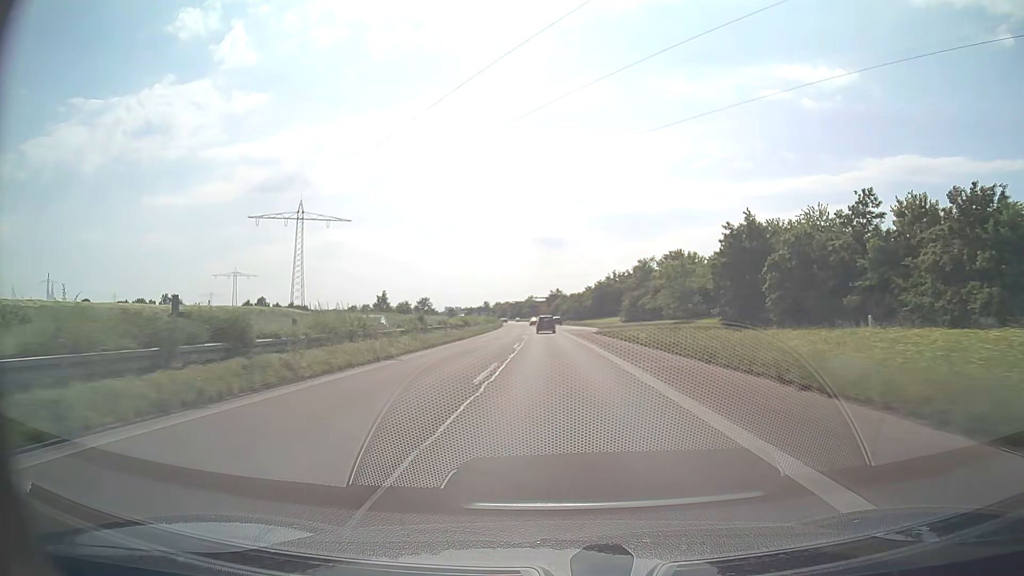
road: trunk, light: Day
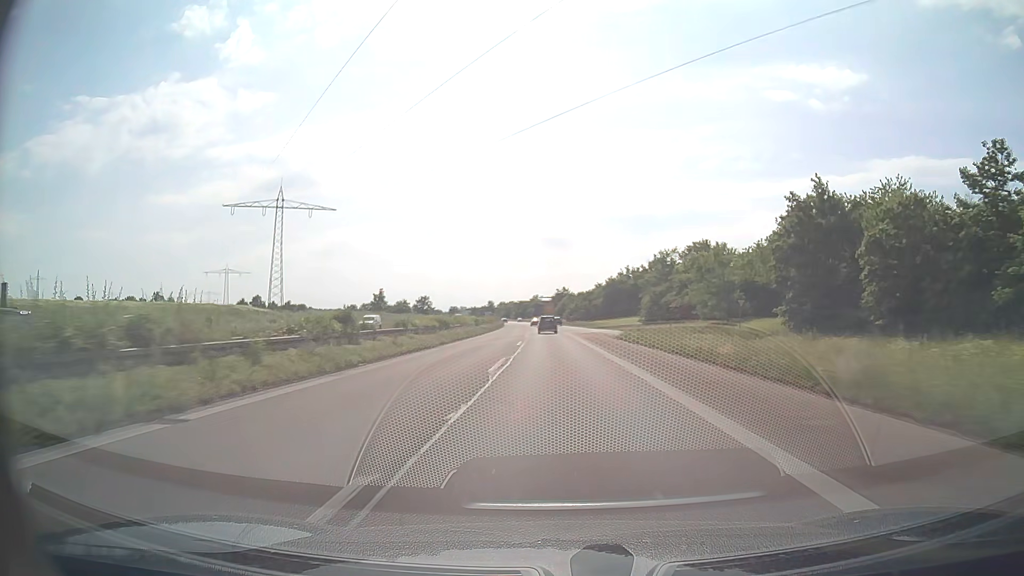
(-0.1, +14.9) m; -1°
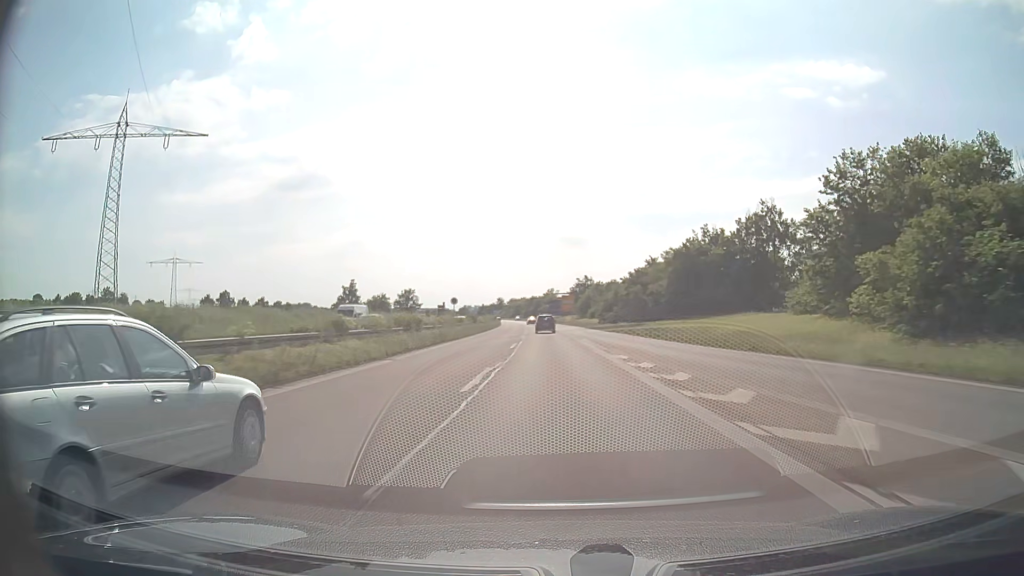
(-0.7, +59.0) m; -1°
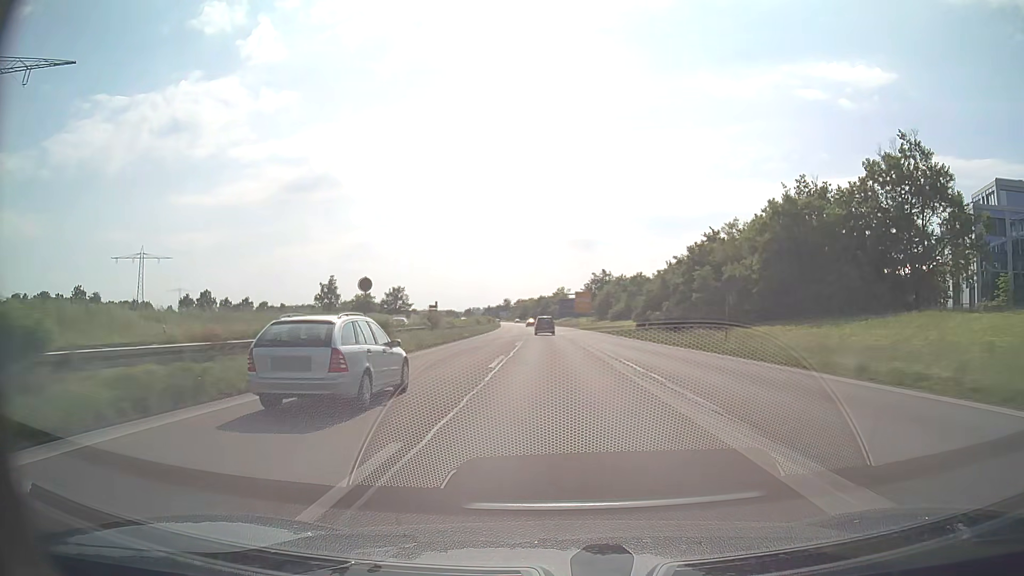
(-0.3, +29.2) m; -1°
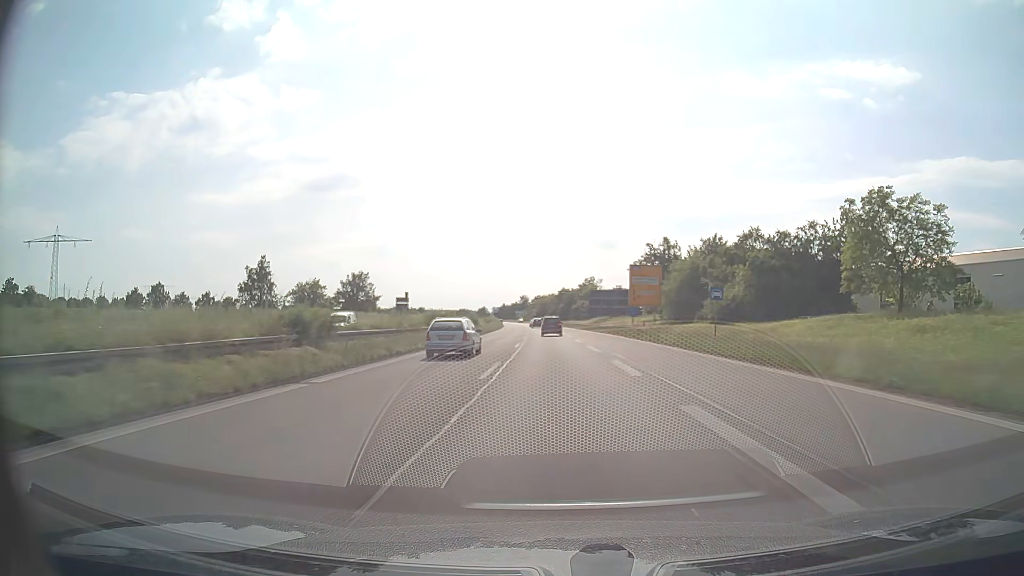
(-1.0, +57.7) m; -2°
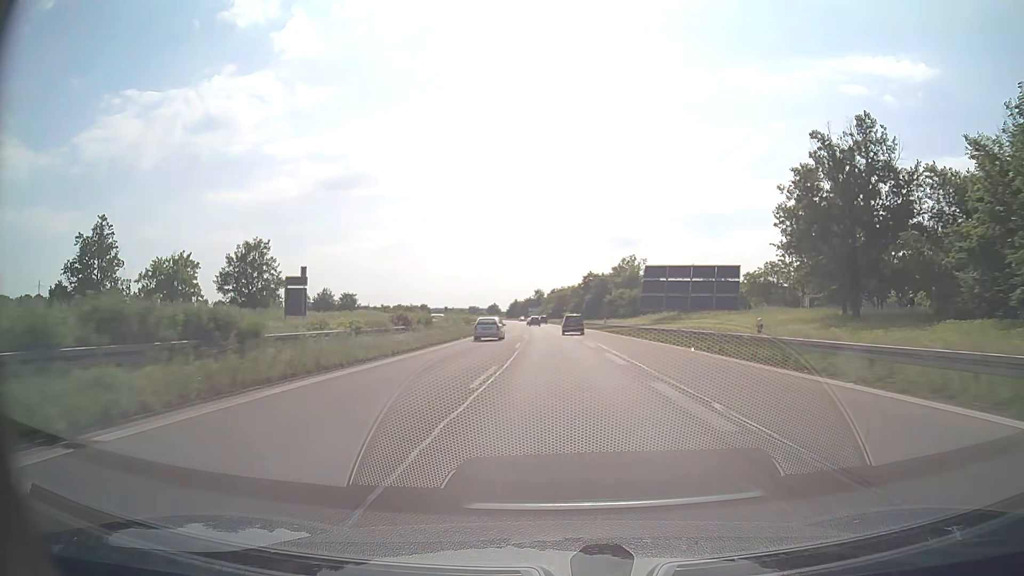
(-0.7, +56.1) m; -1°
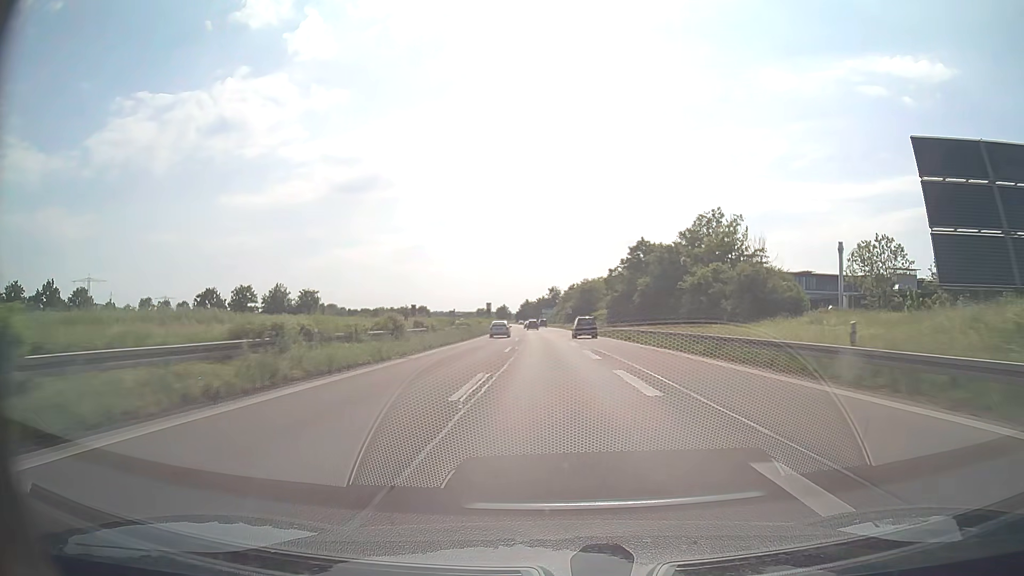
(-0.6, +55.7) m; -1°
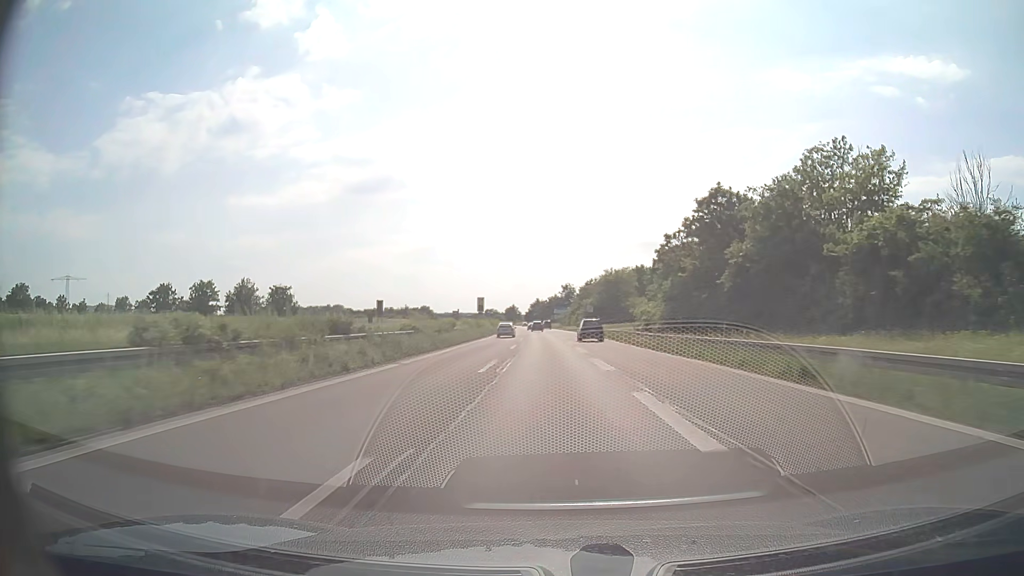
(-0.3, +29.2) m; -1°
(0, +10) (0, +20) (0, +30) (0, +40) (-1, +50) (-1, +60) (-1, +70) (-2, +80) (-2, +90) (-3, +100) m
